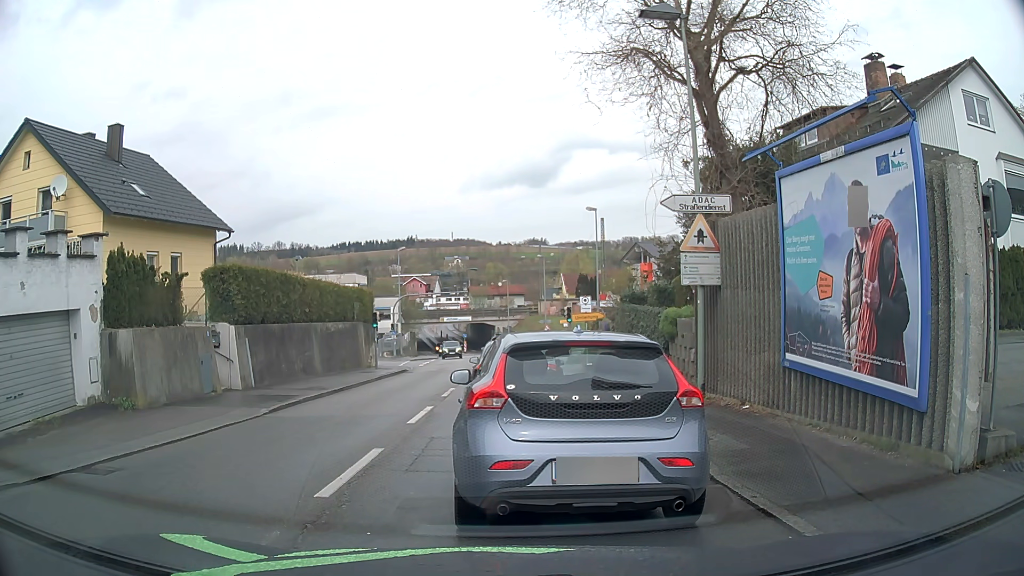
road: tertiary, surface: asphalt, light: Day
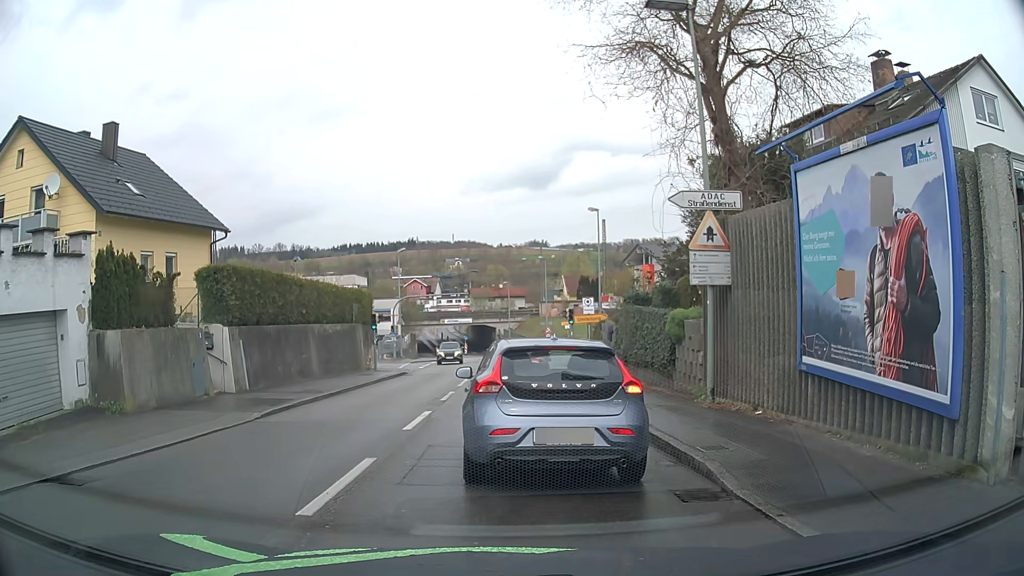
(0.0, +0.6) m; 0°
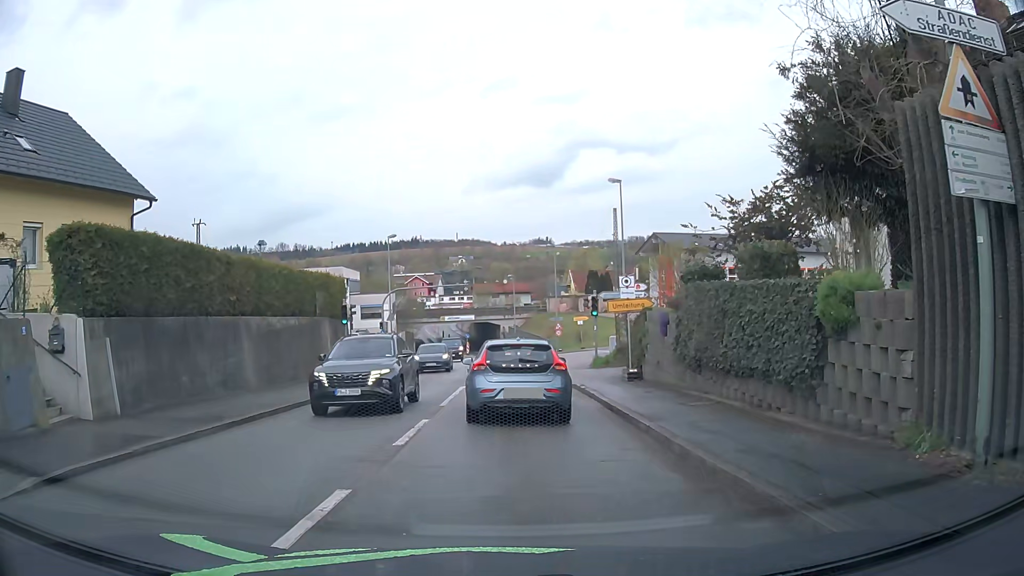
(-0.2, +8.1) m; 0°
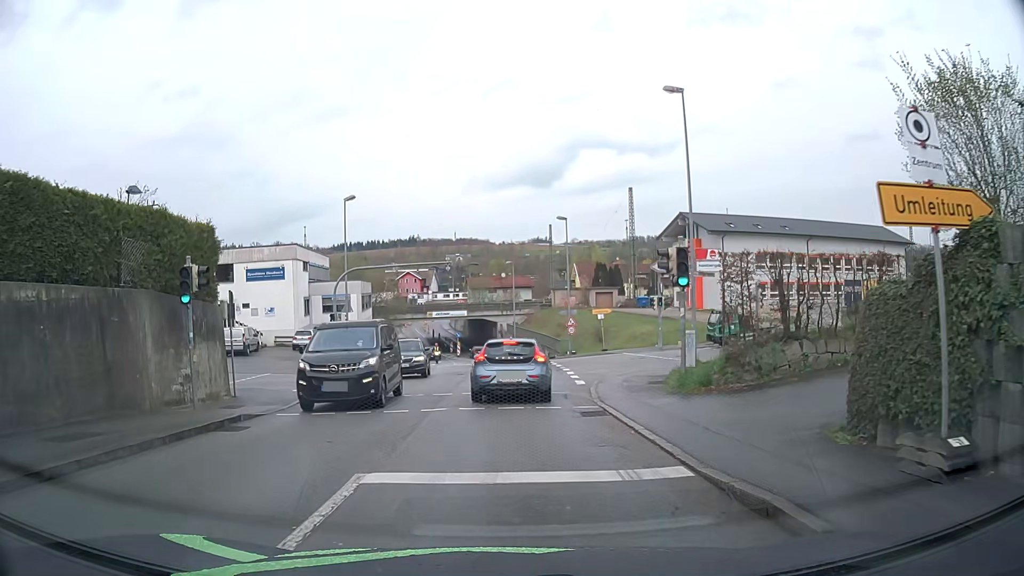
(0.0, +15.0) m; 0°
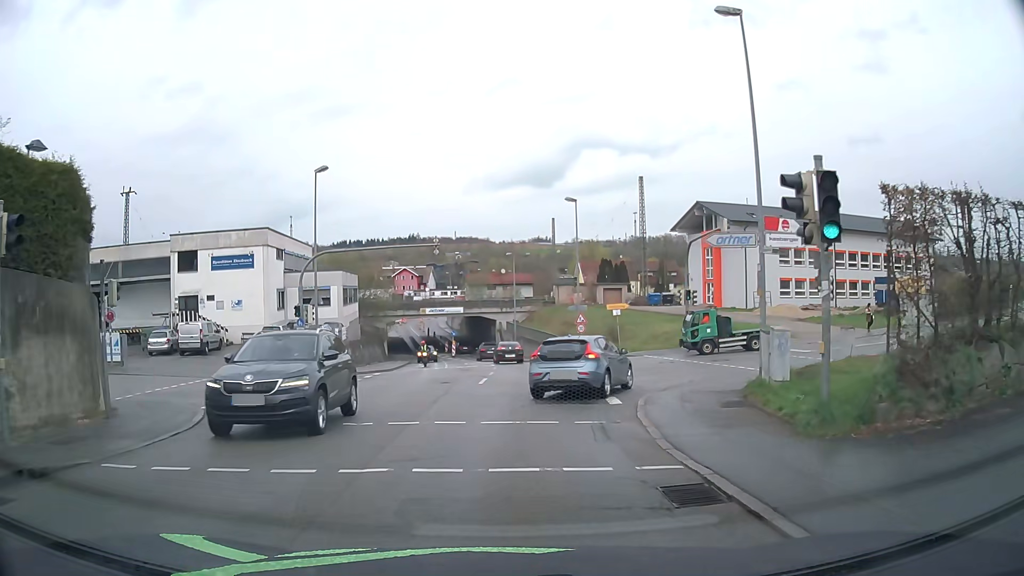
(0.0, +6.8) m; 0°
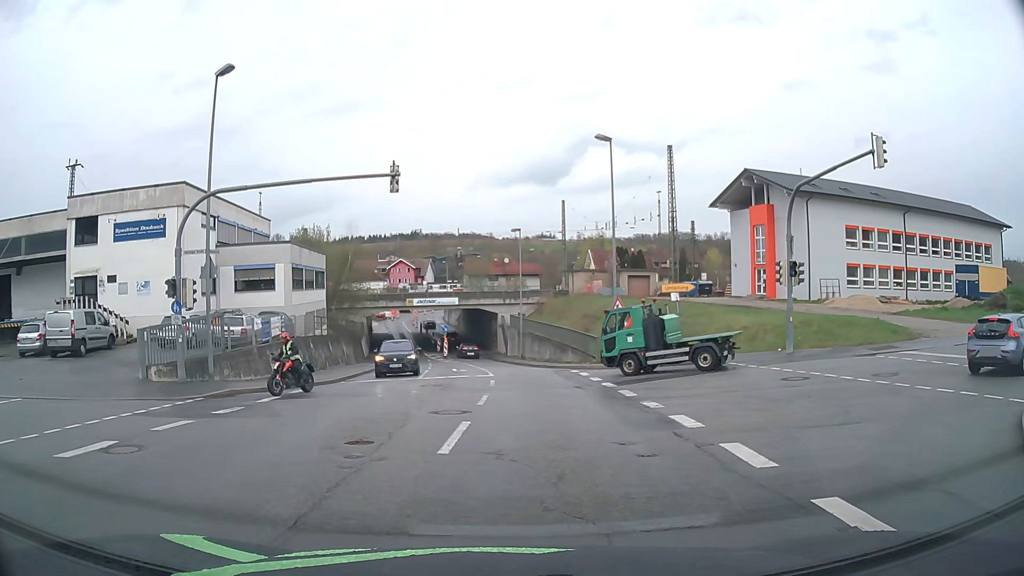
(-0.1, +13.0) m; 0°
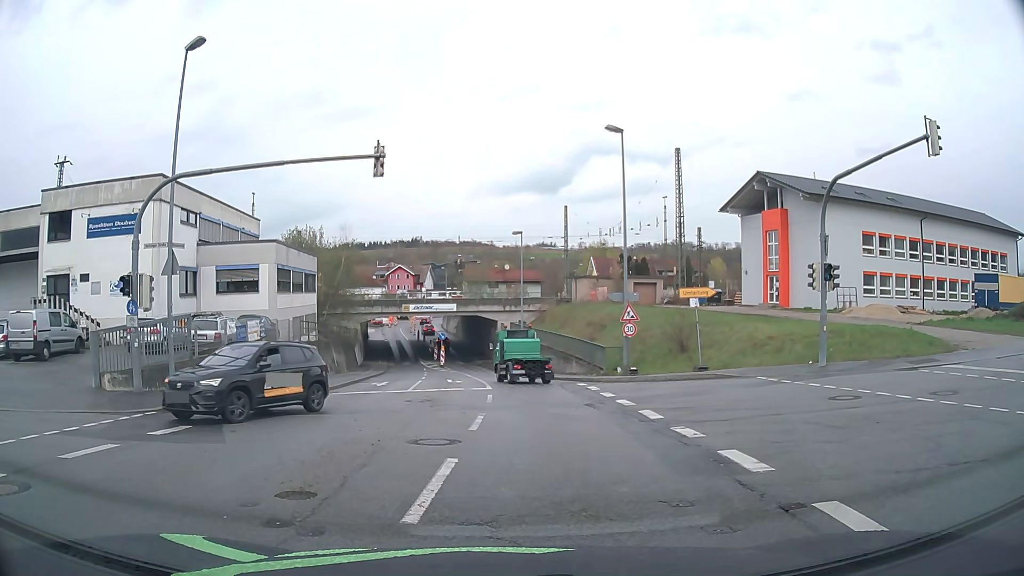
(0.0, +2.6) m; -1°
